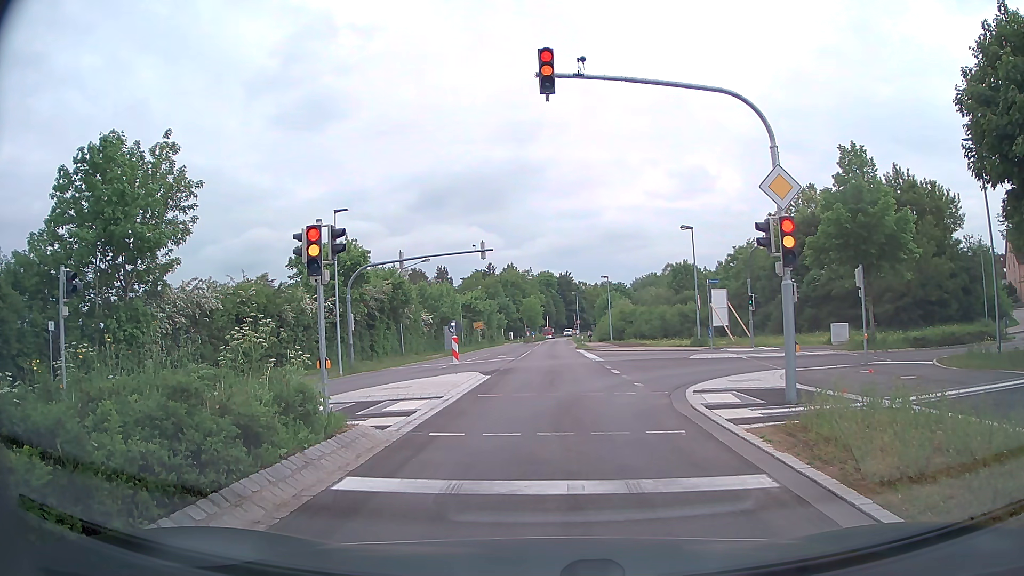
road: secondary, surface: asphalt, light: Day
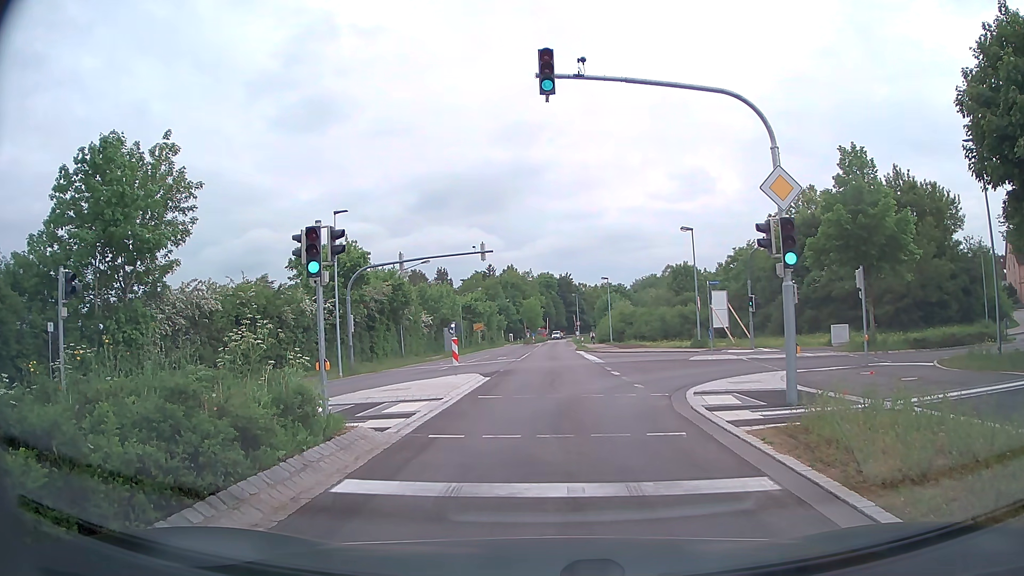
(0.0, 0.0) m; 0°
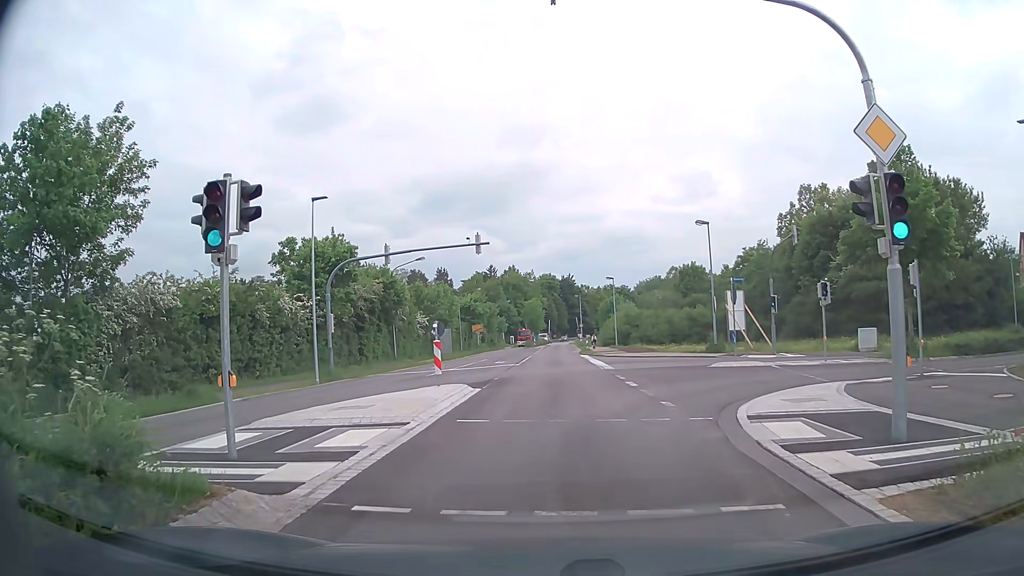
(0.0, +3.9) m; 0°
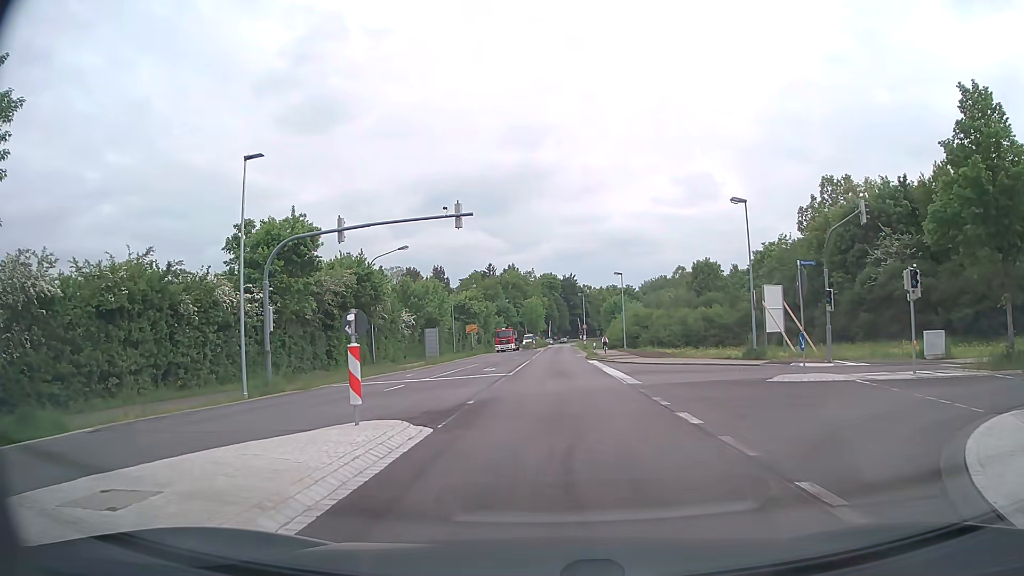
(+0.1, +7.7) m; +1°
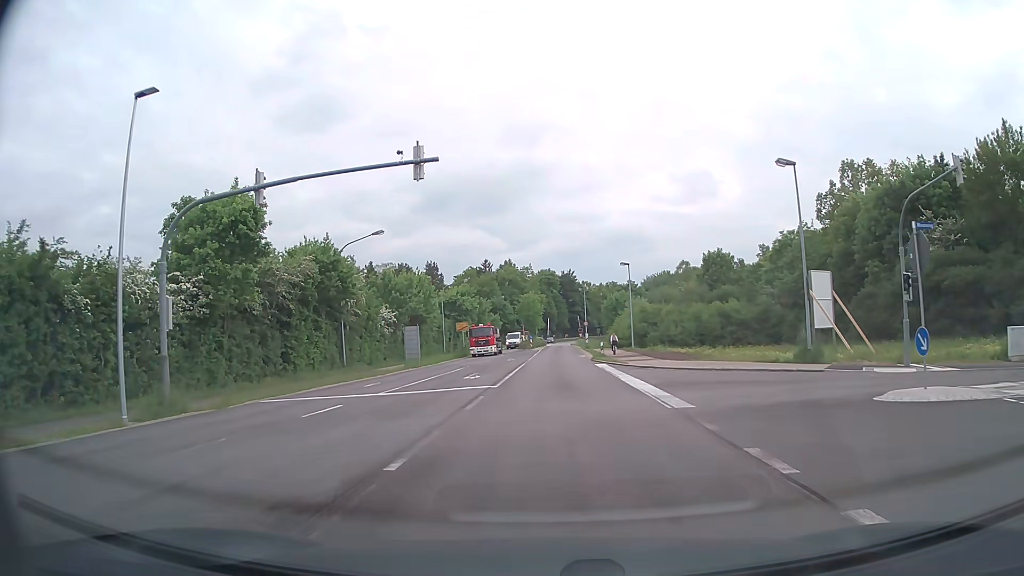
(+0.1, +7.3) m; 0°
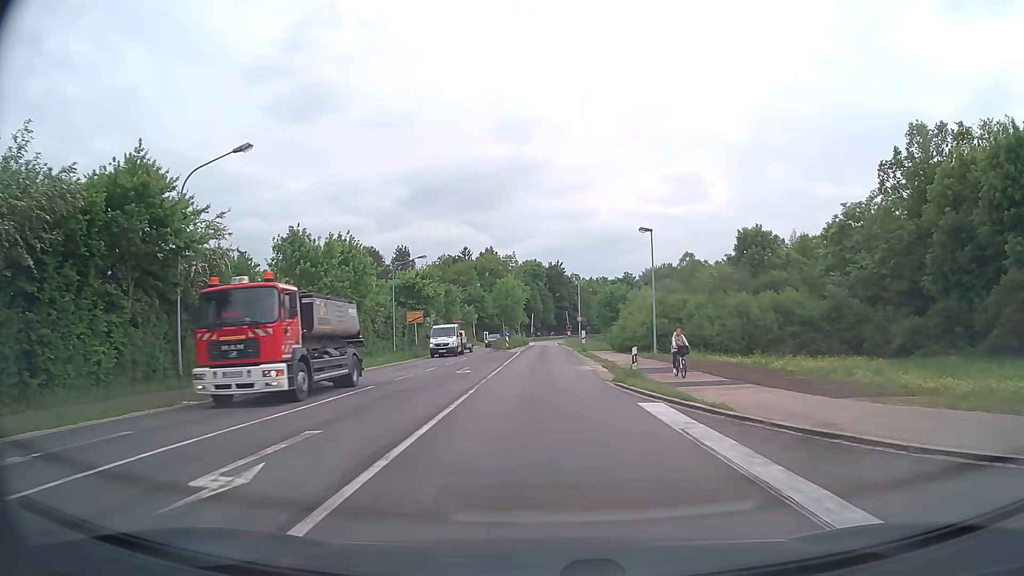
(+0.3, +19.5) m; +1°
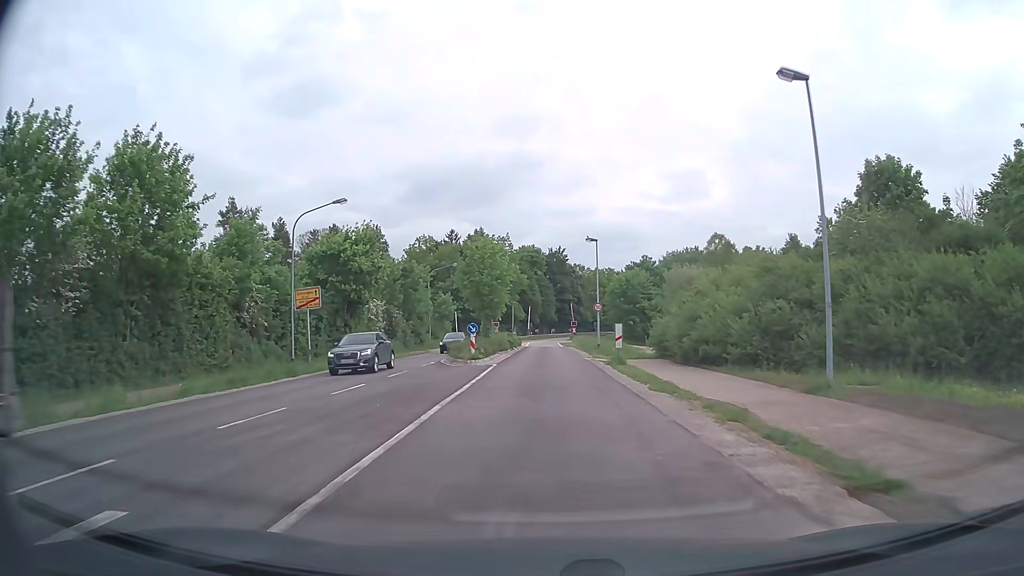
(0.0, +25.3) m; 0°
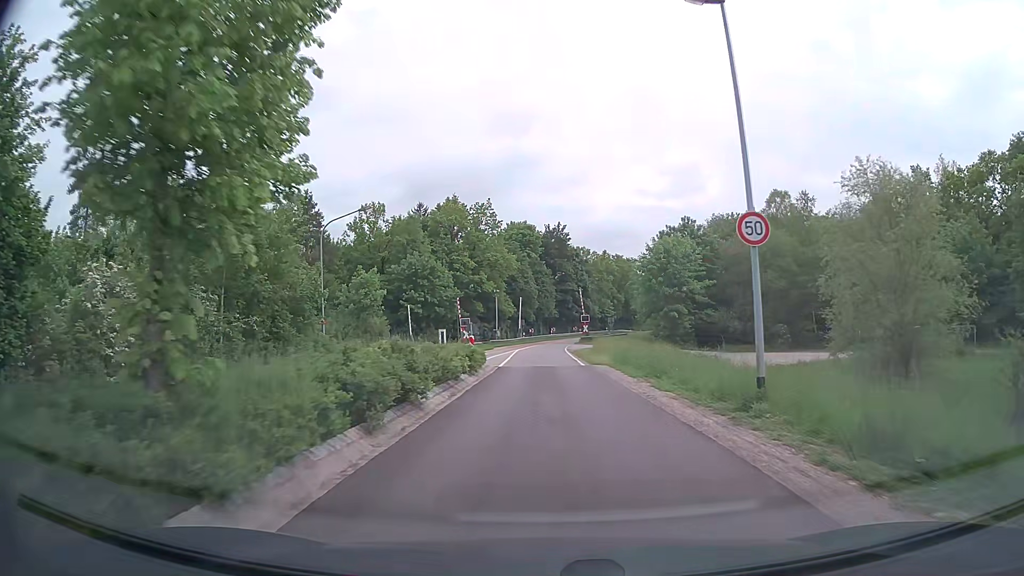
(0.0, +34.8) m; 0°
(0, +10) (0, +20) (0, +30) (0, +40) (0, +50) (0, +60) (0, +70) (+1, +80) (+3, +90) (+5, +99) m
